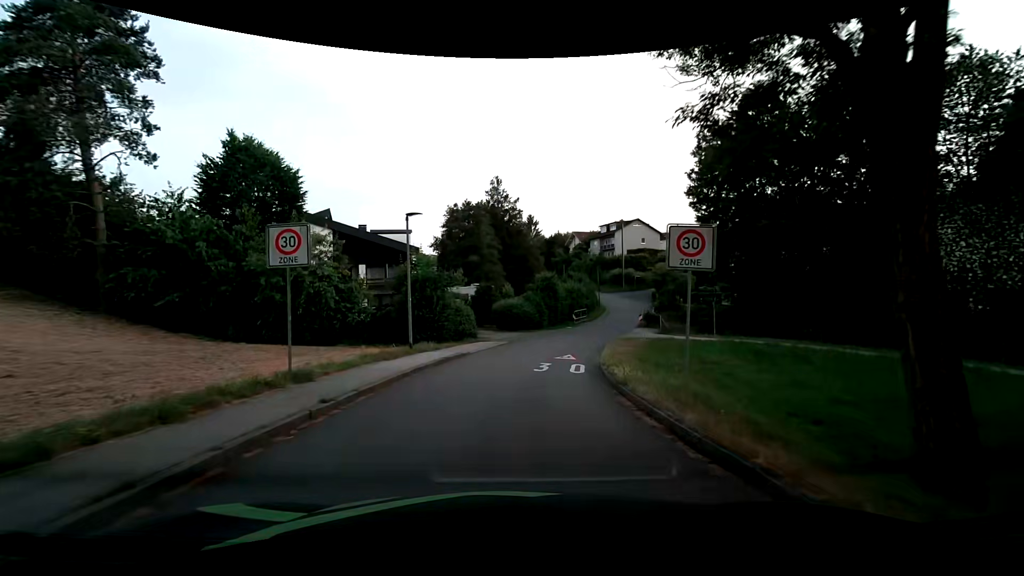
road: residential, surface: asphalt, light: Day
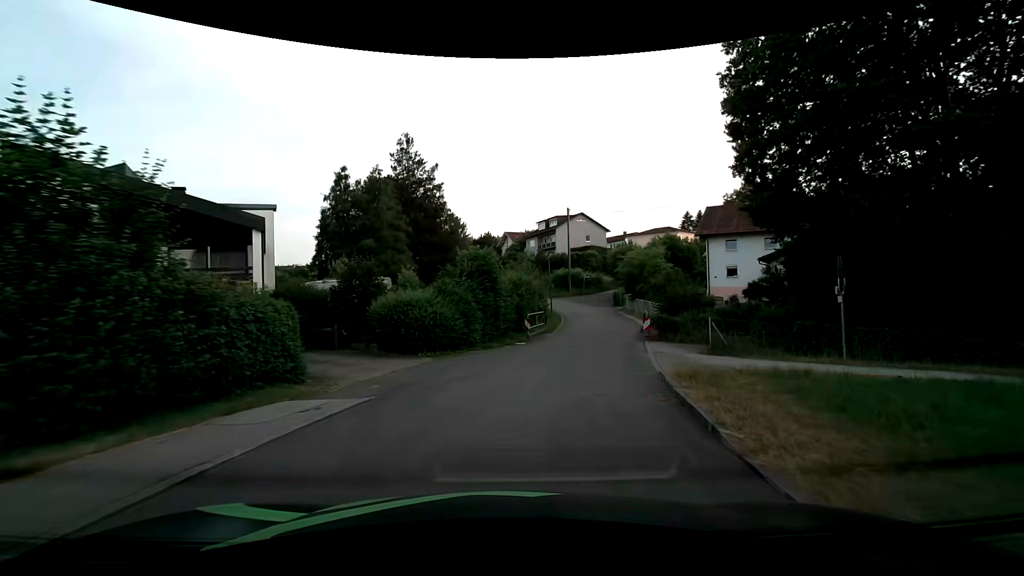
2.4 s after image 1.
(+1.0, +17.5) m; +8°
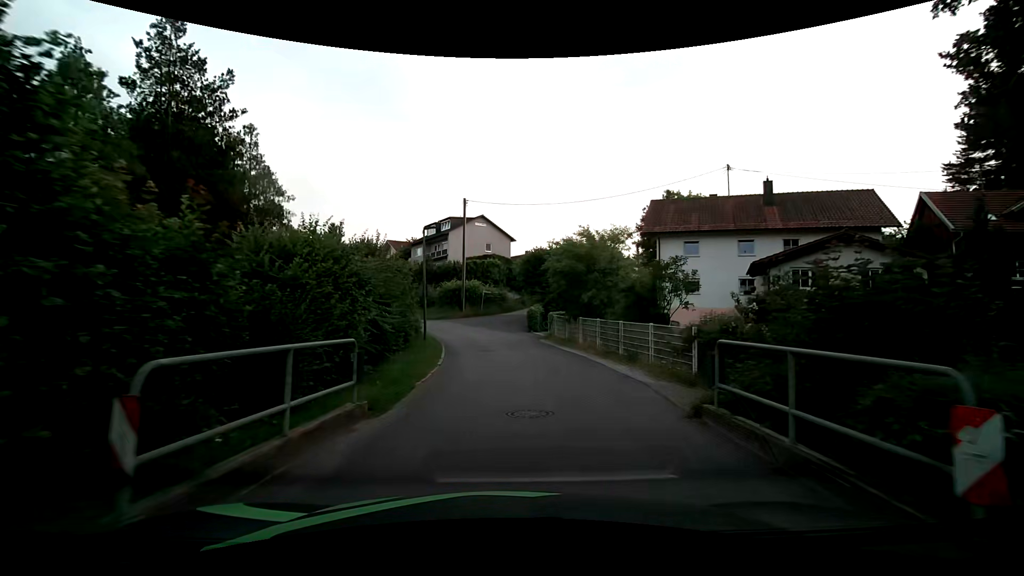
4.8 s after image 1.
(+2.2, +18.3) m; +13°
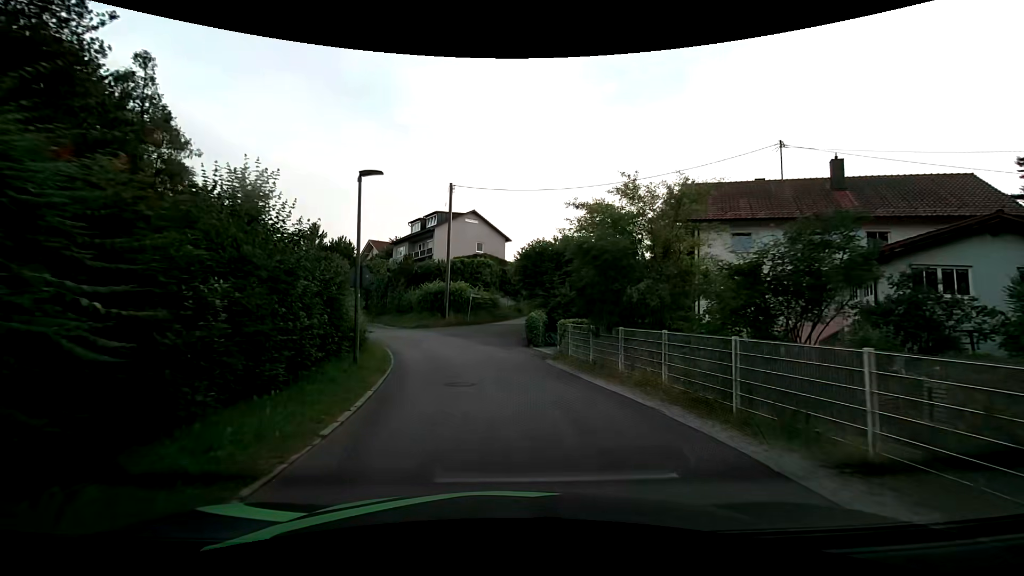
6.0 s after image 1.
(0.0, +8.7) m; +1°
(0, +10) (-1, +20) (-1, +30) (+1, +40) (+4, +49) (+6, +59) (+7, +69) (+6, +79) (+4, +89) (+2, +98) m
